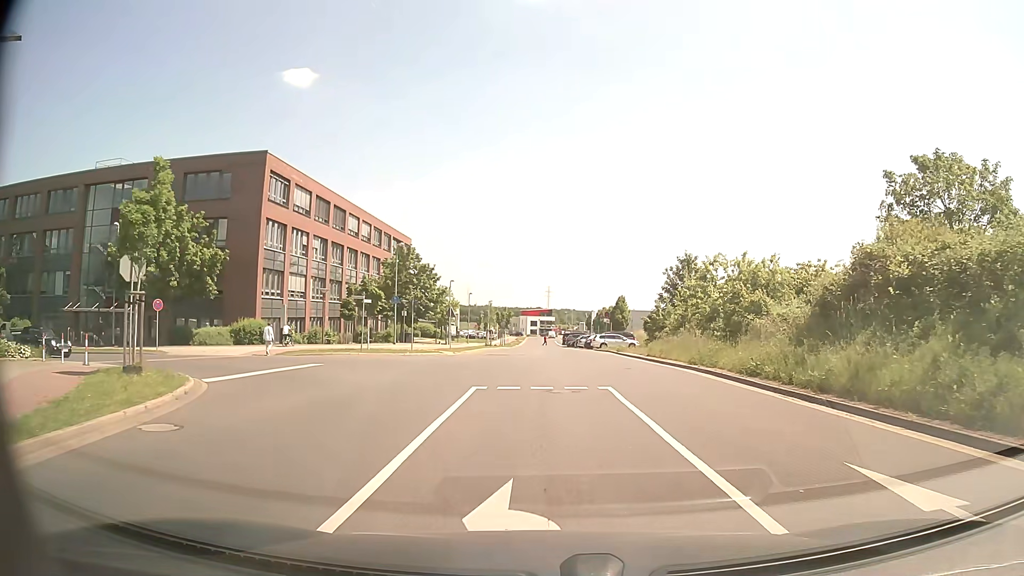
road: tertiary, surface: asphalt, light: Day
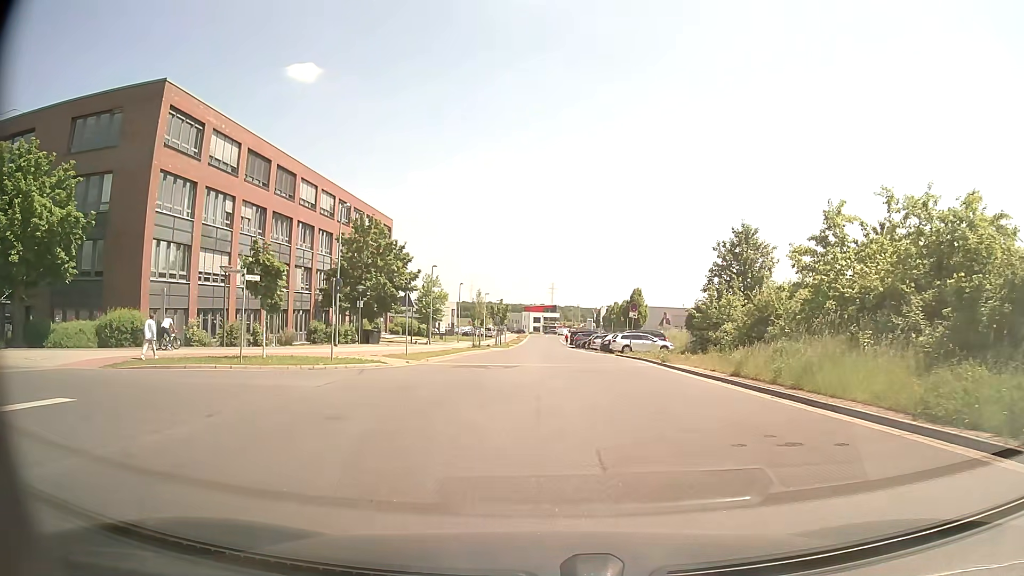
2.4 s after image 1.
(0.0, +15.4) m; 0°
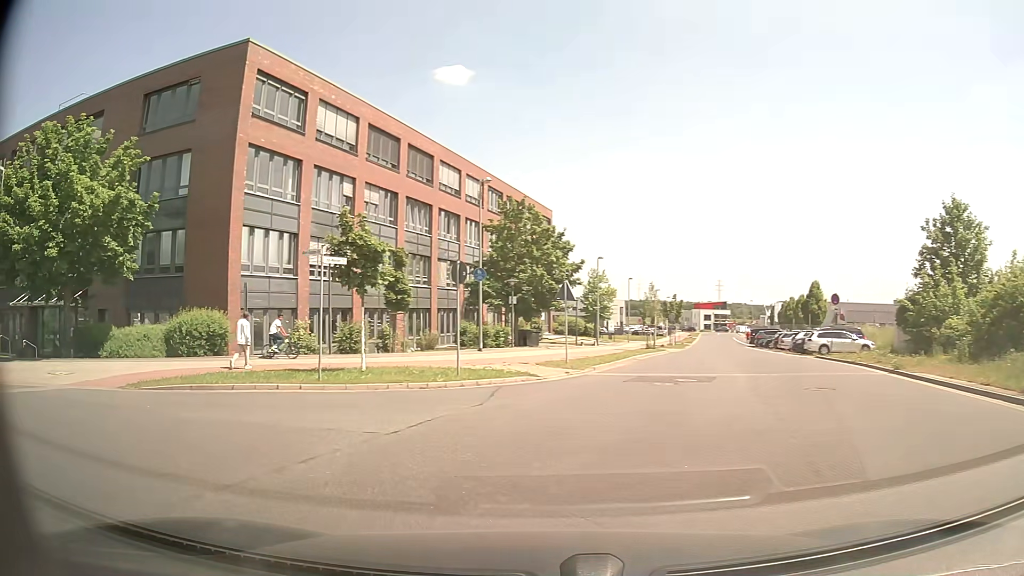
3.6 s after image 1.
(-0.6, +6.8) m; -13°
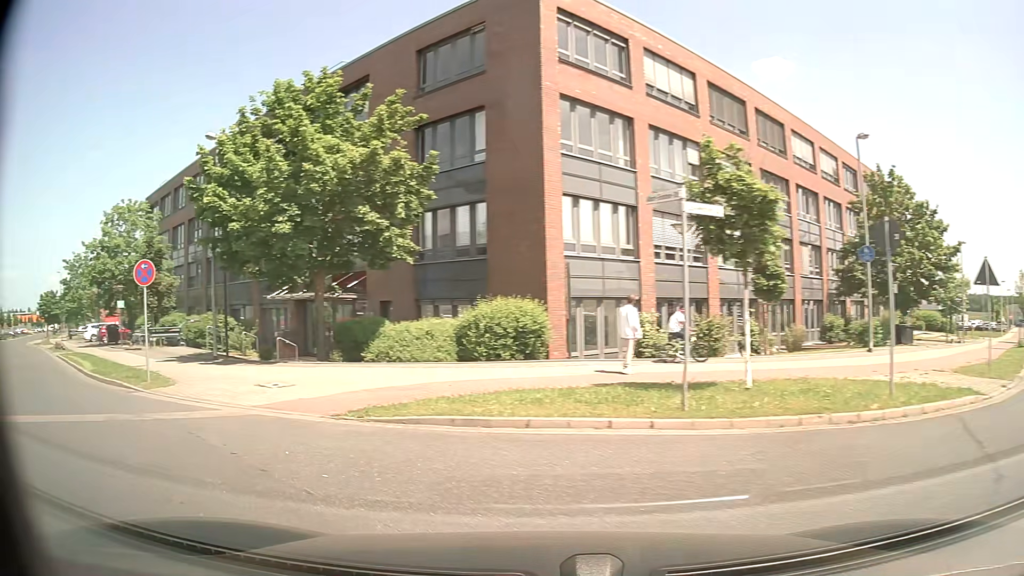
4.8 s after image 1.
(-1.4, +6.2) m; -28°
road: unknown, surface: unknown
